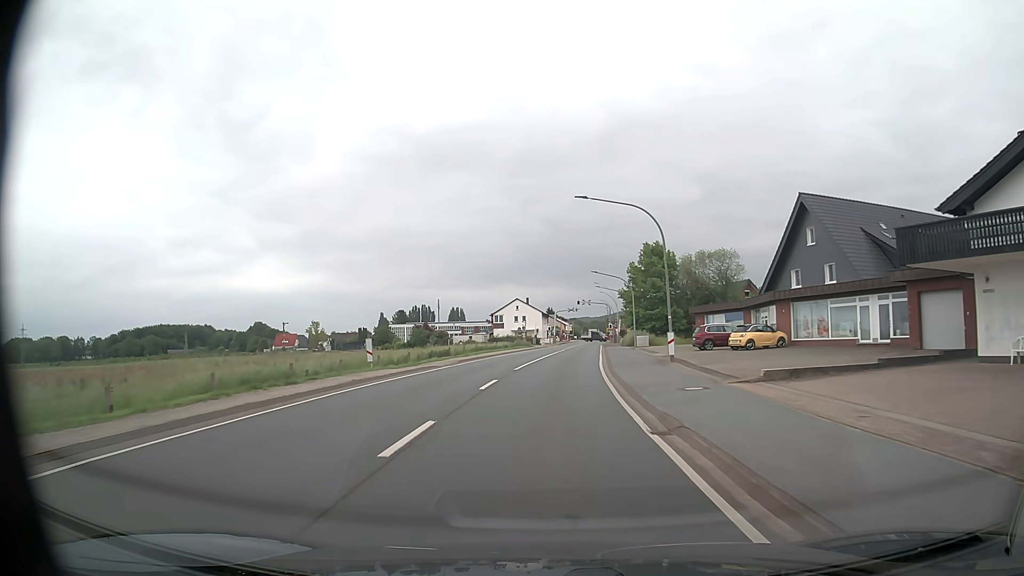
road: primary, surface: asphalt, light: Day
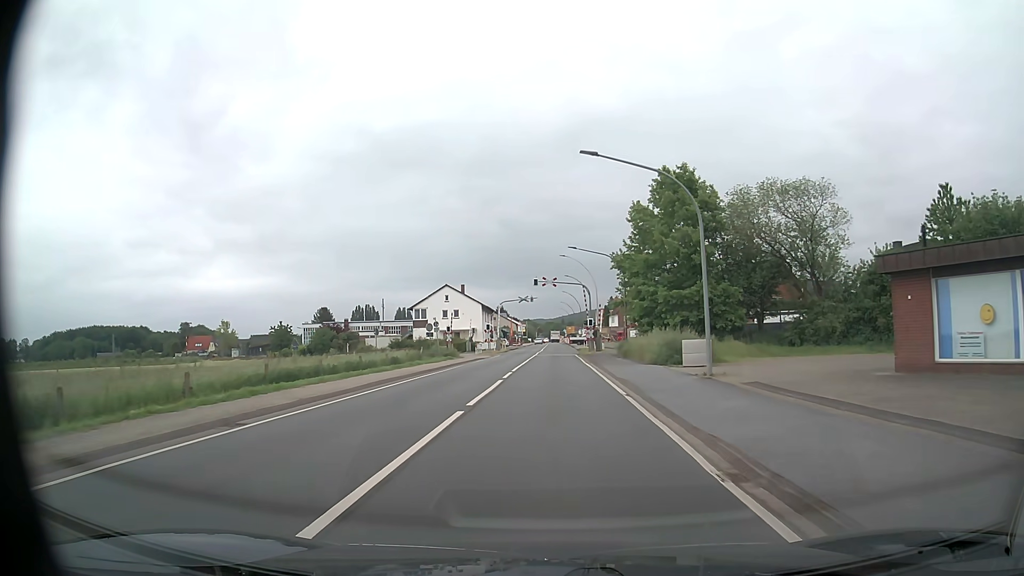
(+1.4, +40.2) m; +4°
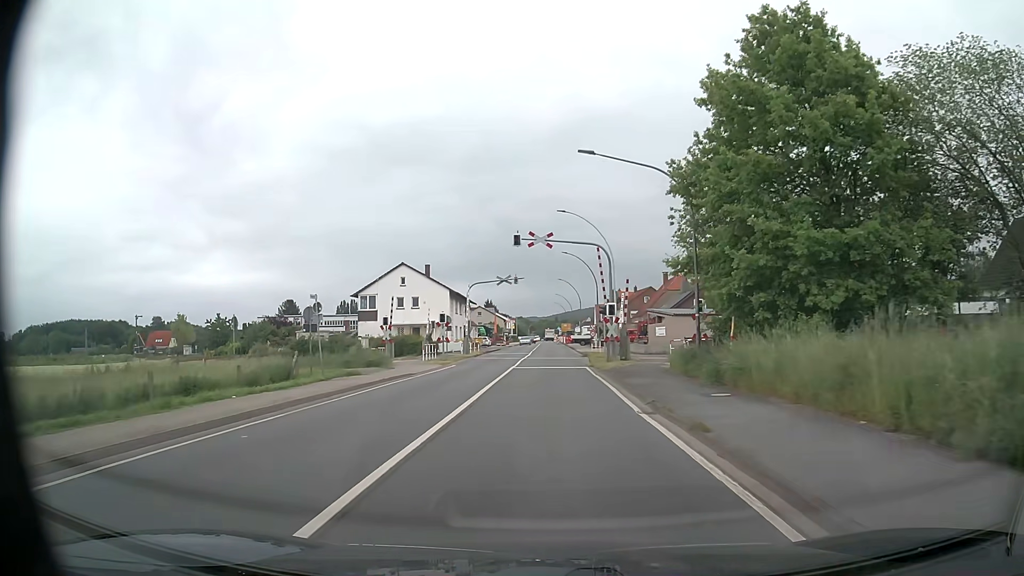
(+0.2, +24.2) m; +1°
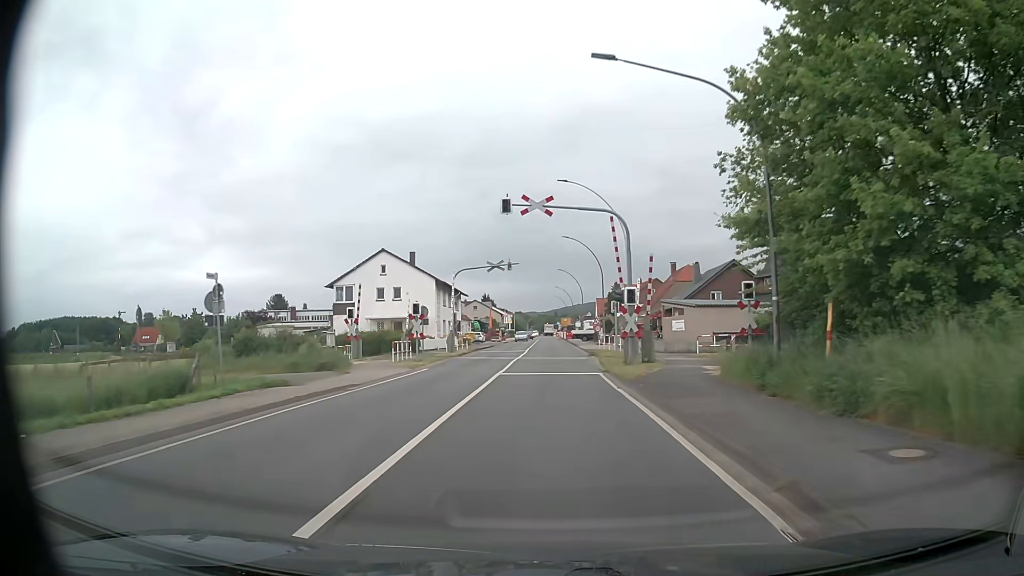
(0.0, +7.8) m; 0°
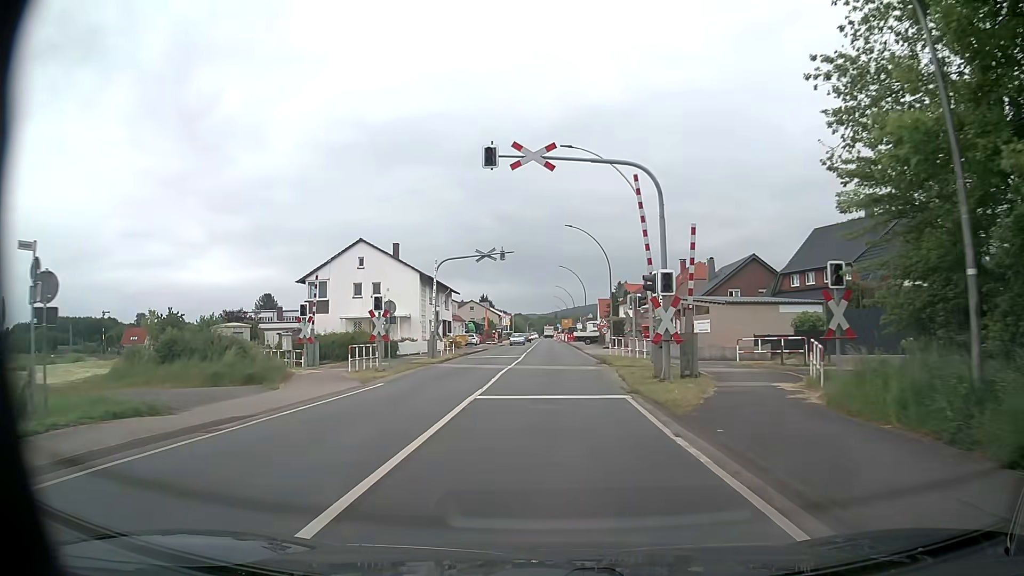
(0.0, +7.3) m; 0°
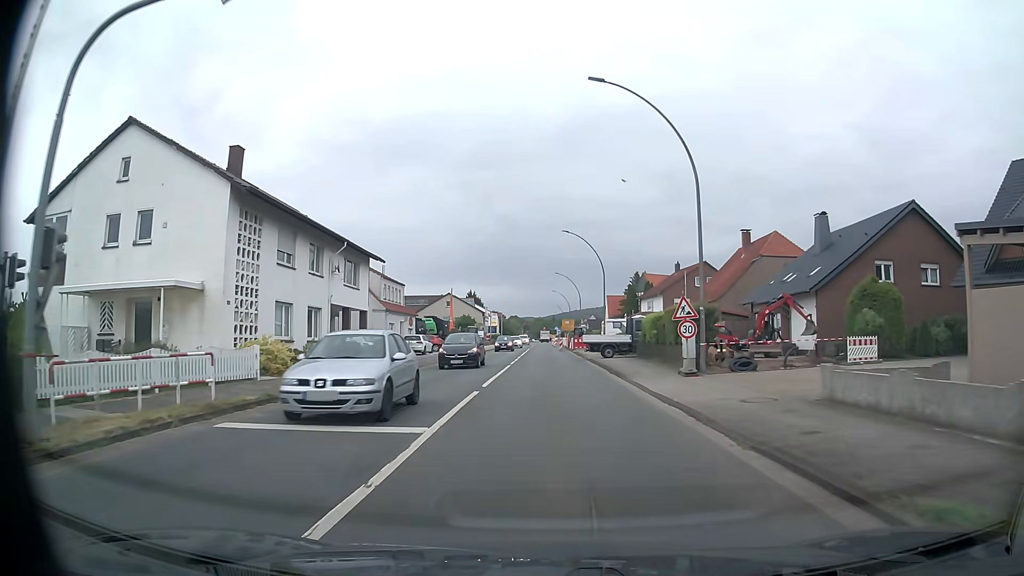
(+0.1, +32.2) m; +1°
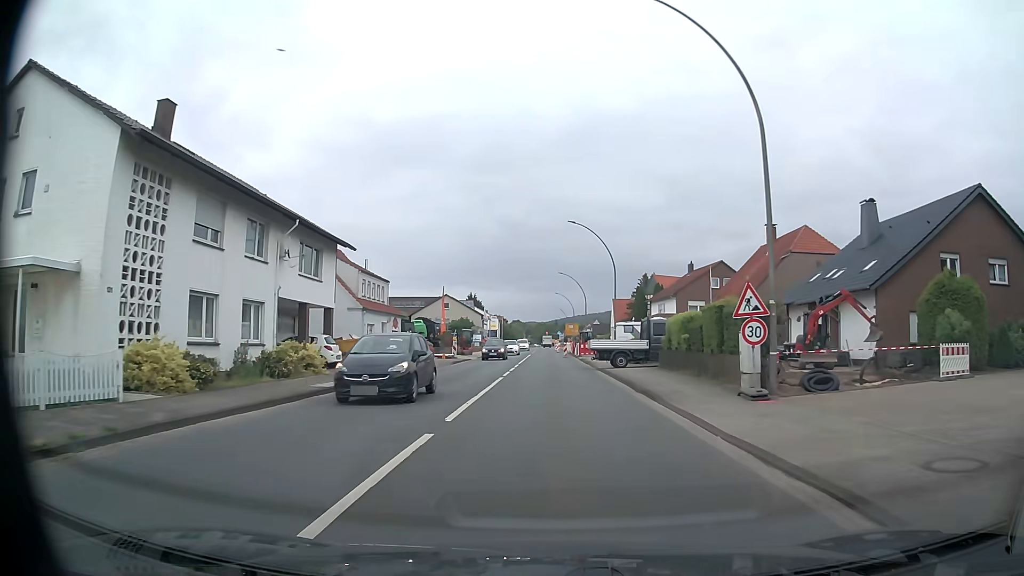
(-0.1, +6.8) m; -1°
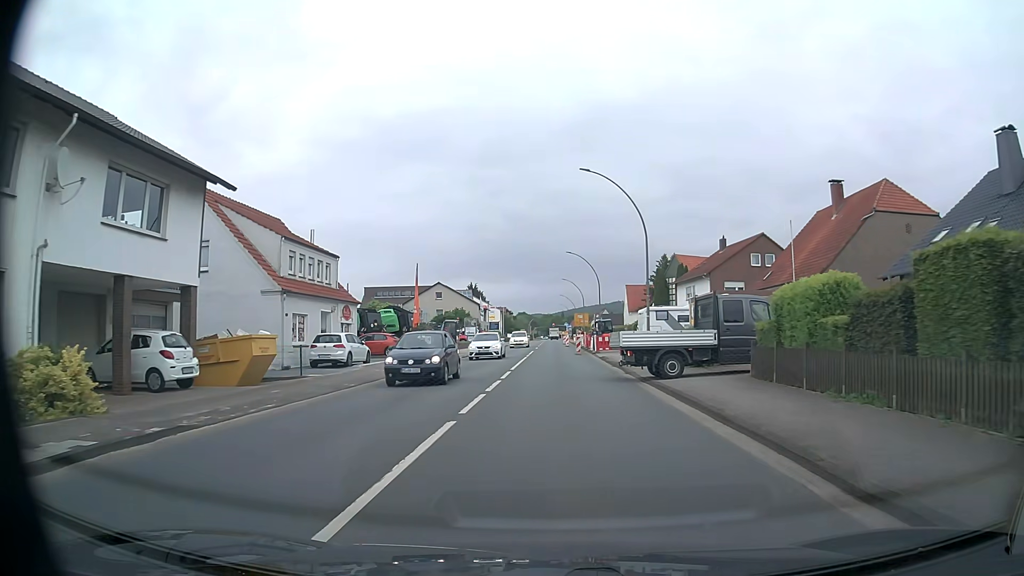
(0.0, +13.5) m; 0°
(0, +10) (0, +20) (0, +30) (0, +40) (0, +50) (0, +60) (0, +70) (0, +80) (0, +90) (0, +100) m
